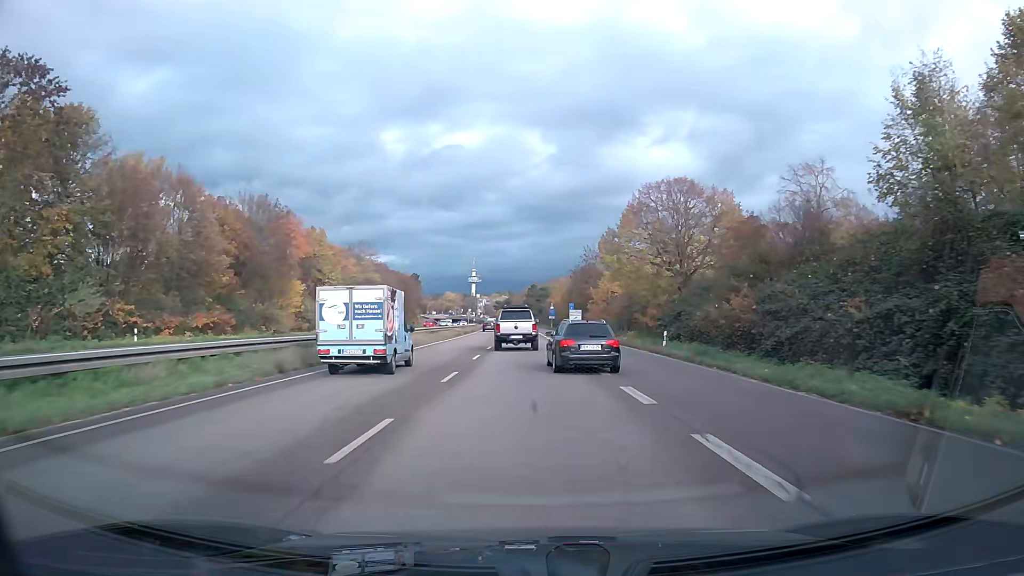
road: trunk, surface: asphalt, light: Day
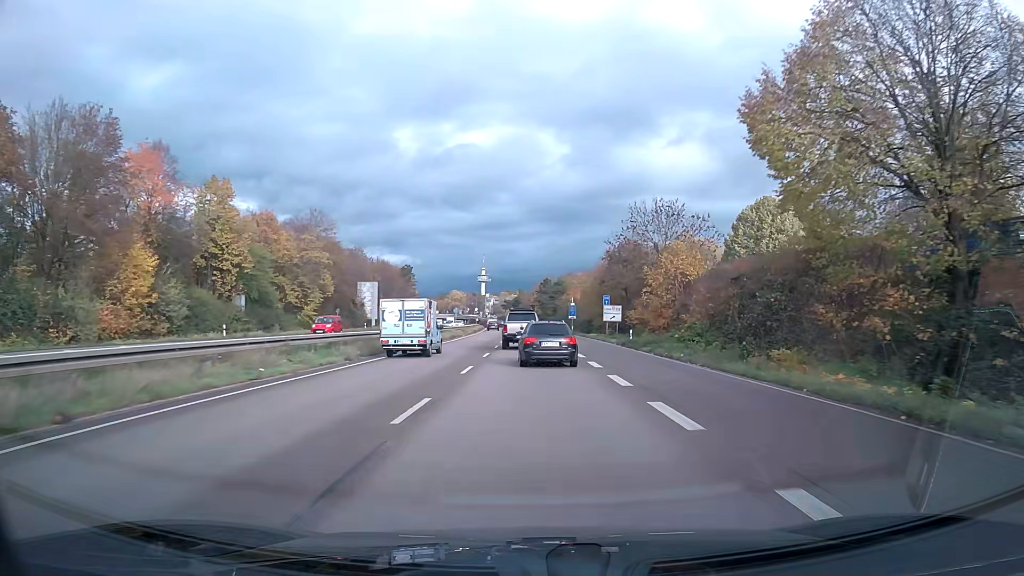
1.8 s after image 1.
(-0.2, +32.8) m; -1°
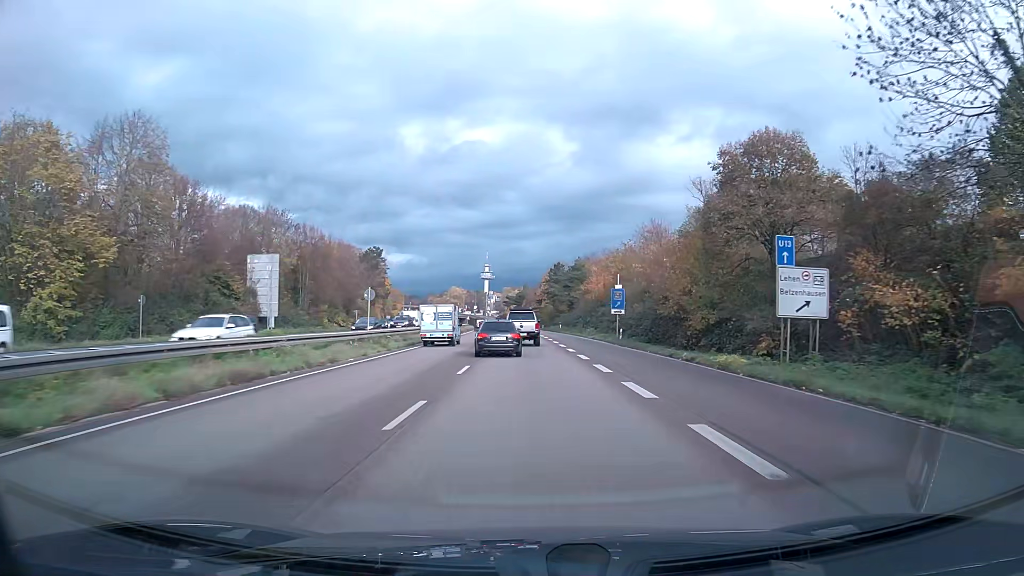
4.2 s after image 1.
(-0.2, +44.9) m; -1°
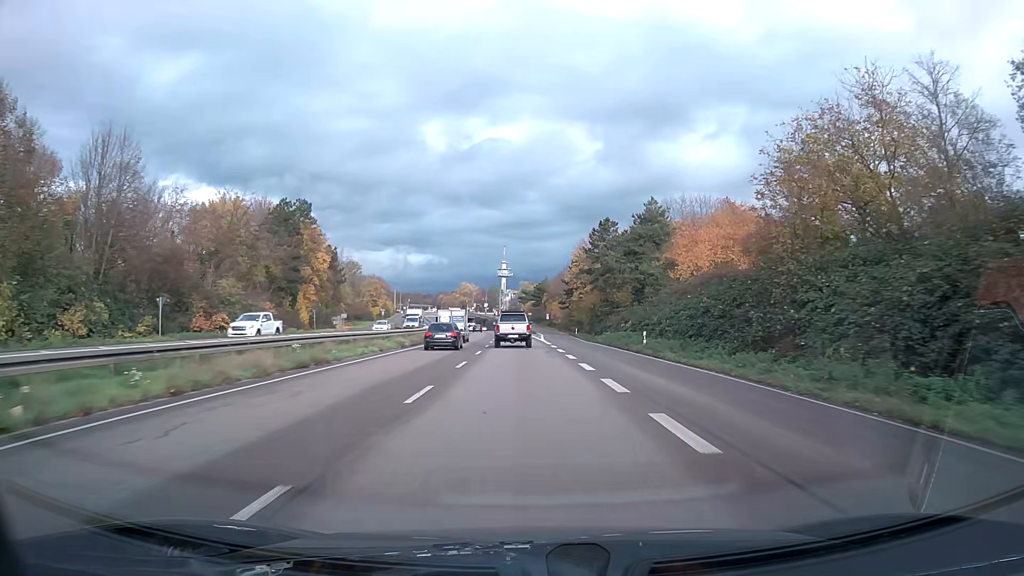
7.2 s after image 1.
(-0.8, +59.1) m; -2°
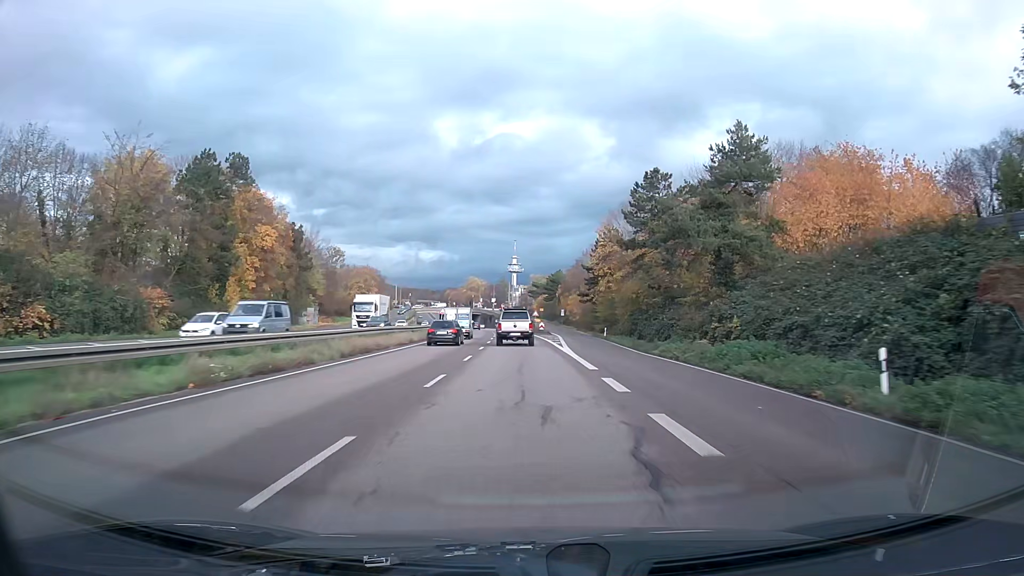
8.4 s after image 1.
(-0.2, +24.3) m; -1°
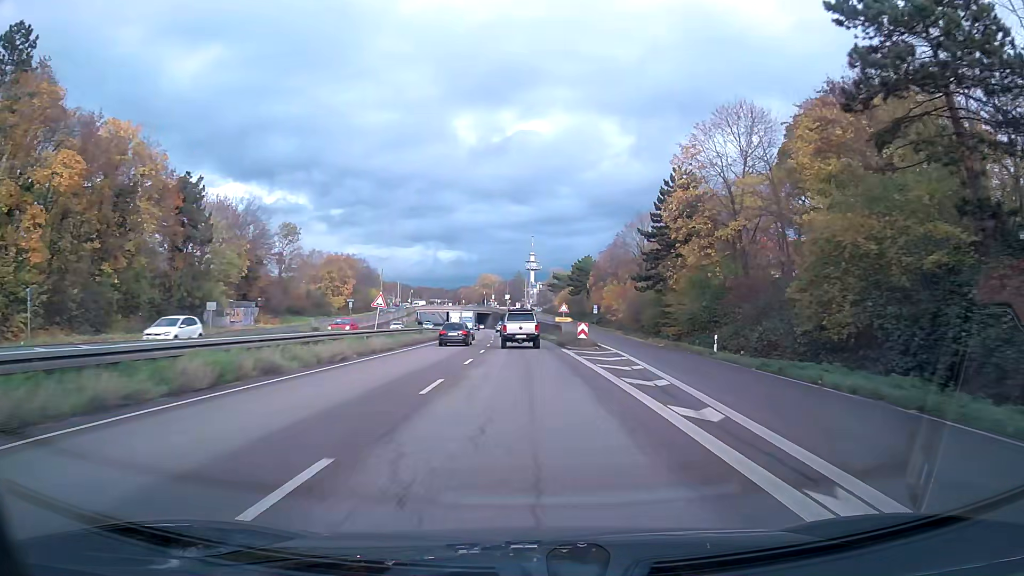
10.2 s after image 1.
(-0.5, +36.6) m; -1°
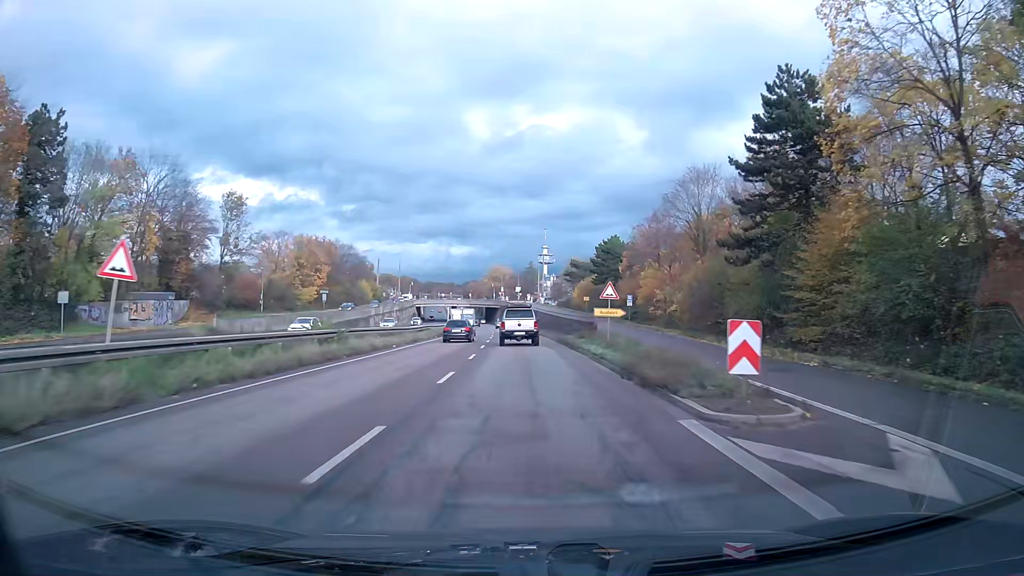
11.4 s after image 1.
(-0.2, +24.4) m; -1°
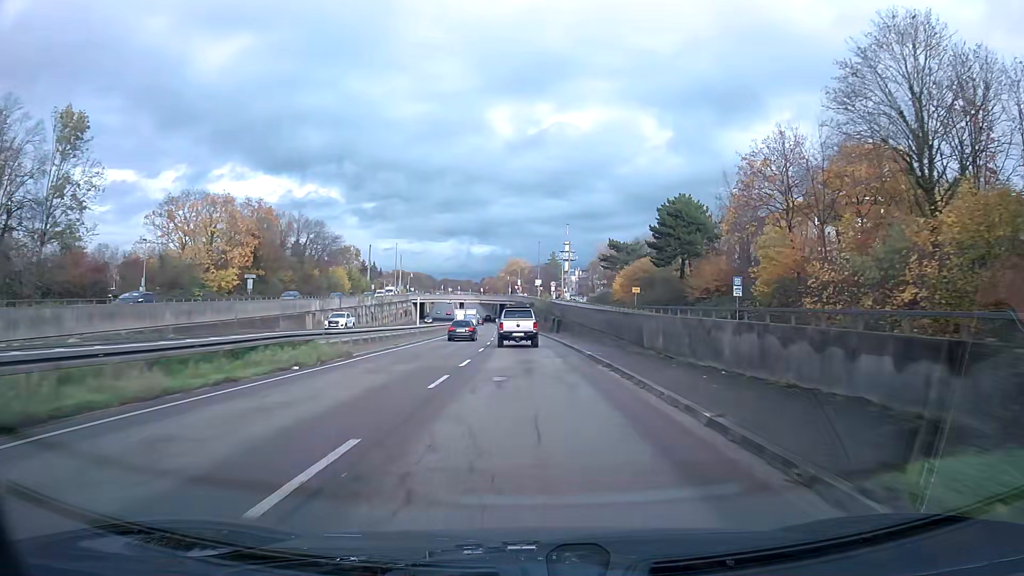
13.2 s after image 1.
(-0.6, +36.4) m; -2°
